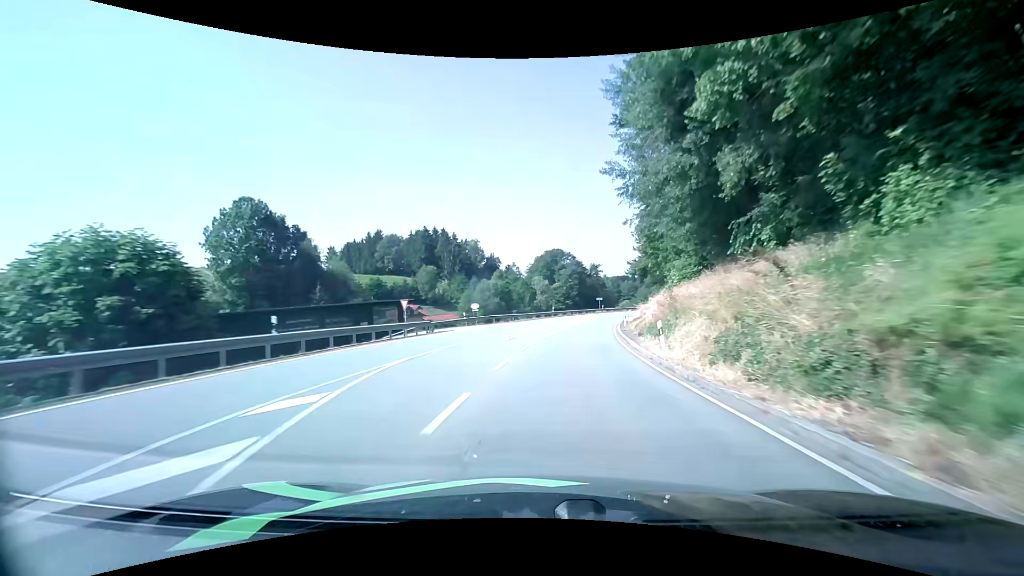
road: secondary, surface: asphalt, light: Day
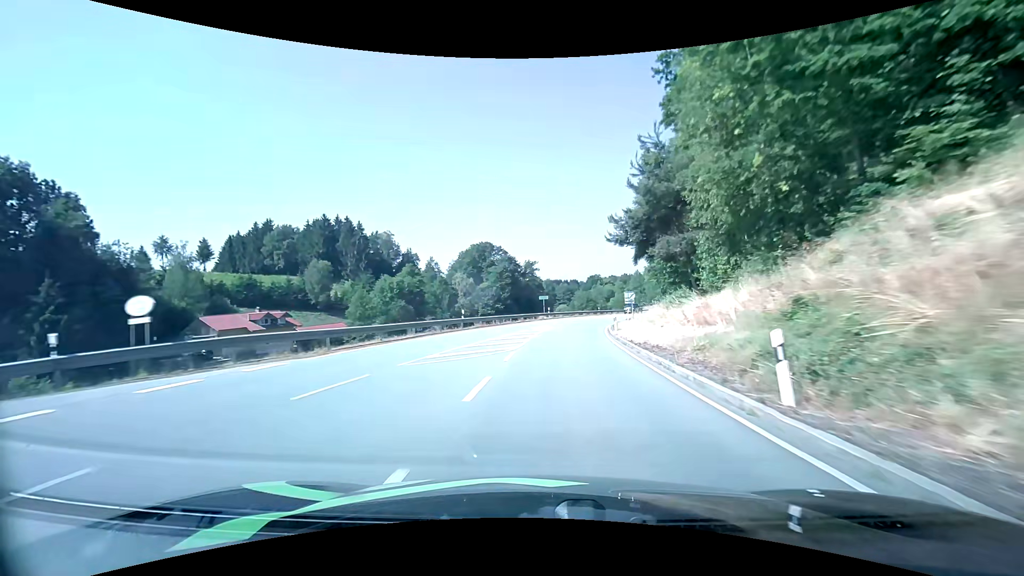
(+2.5, +33.9) m; +8°
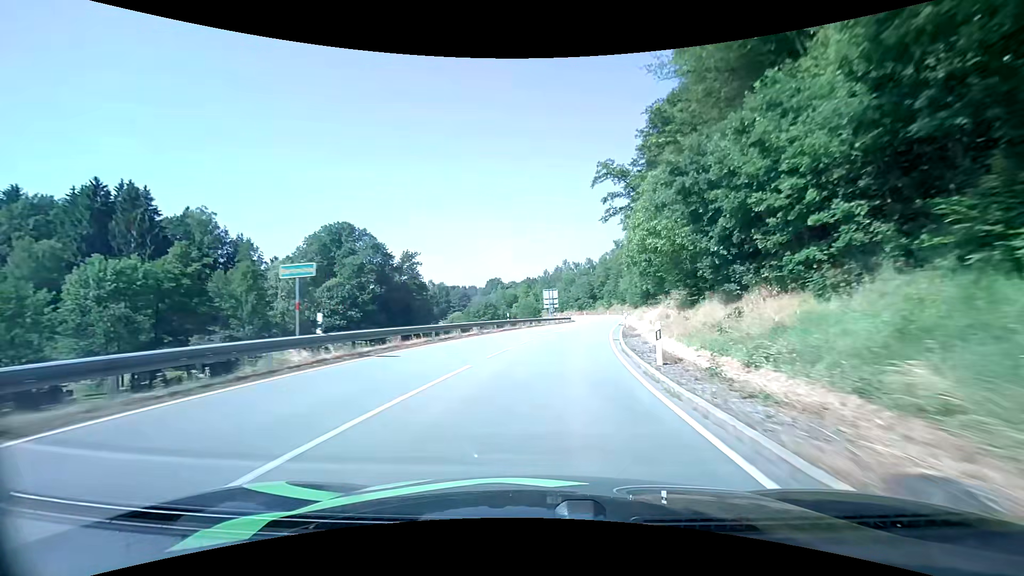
(+4.4, +44.6) m; +12°
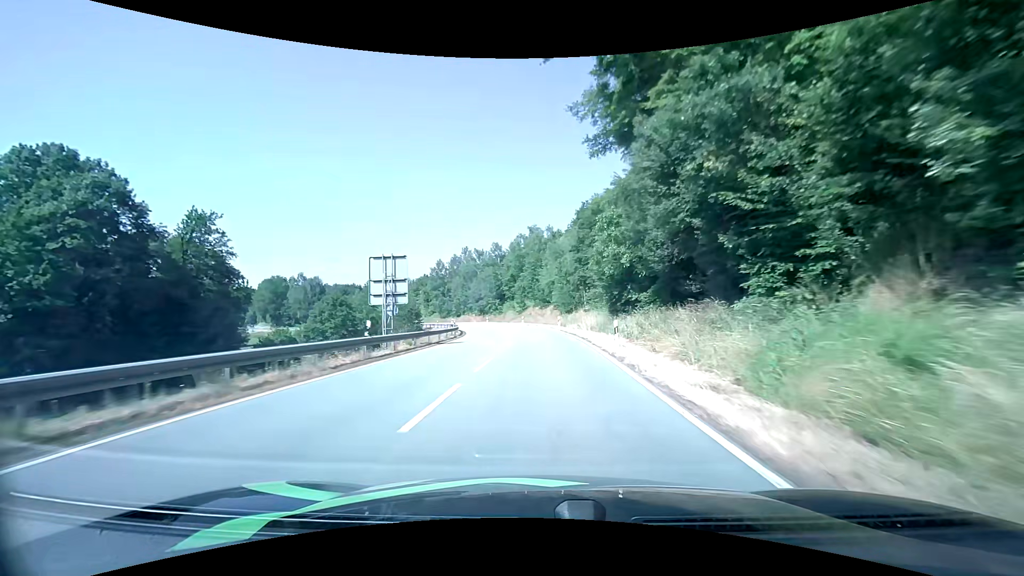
(+4.6, +44.5) m; +10°
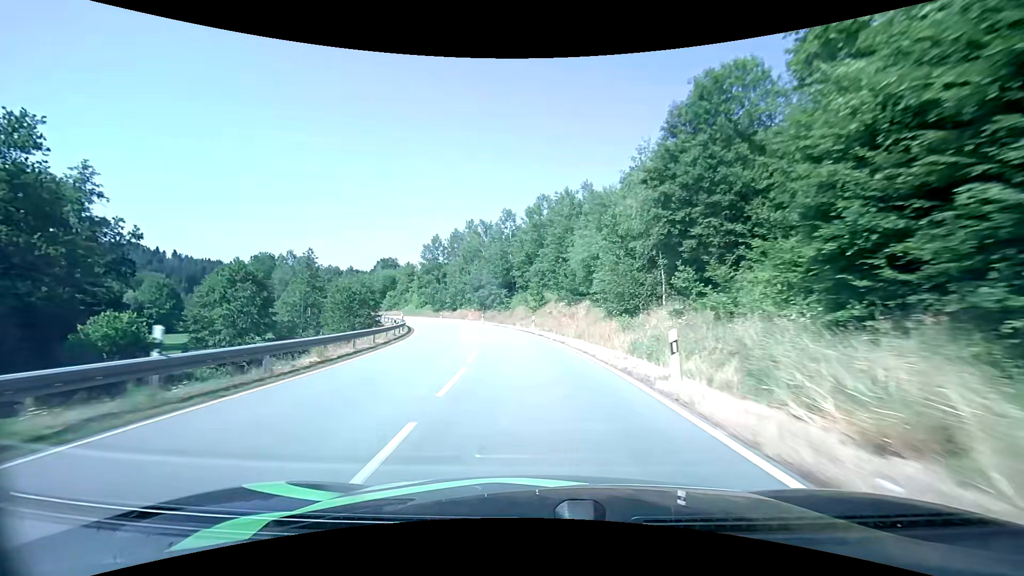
(0.0, +33.7) m; -2°
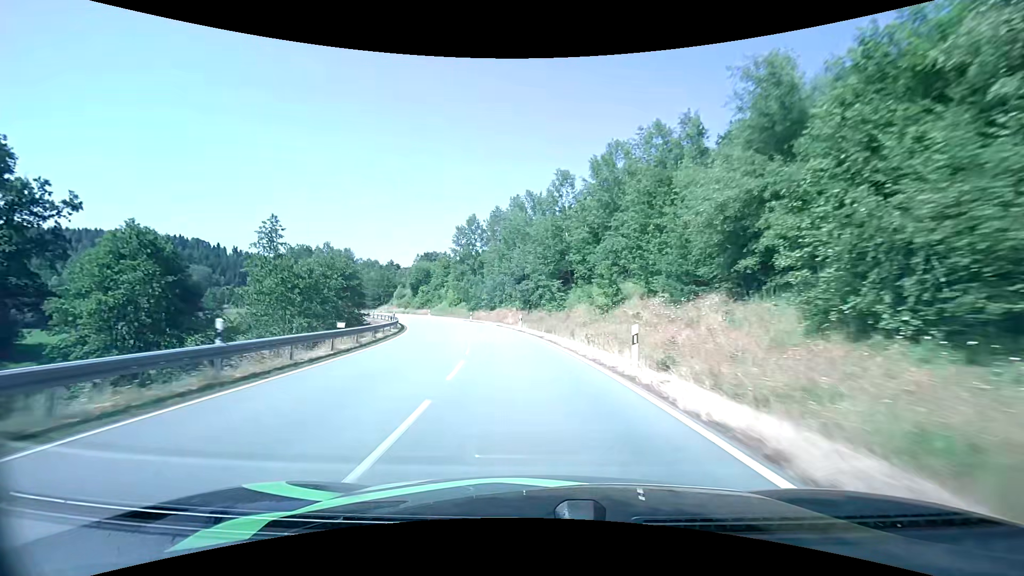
(-1.0, +22.5) m; -6°
(0, +10) (-1, +20) (-2, +30) (-4, +40) (-7, +49) (-10, +59) (-14, +68) (-18, +77) (-22, +86) (-28, +95) m
